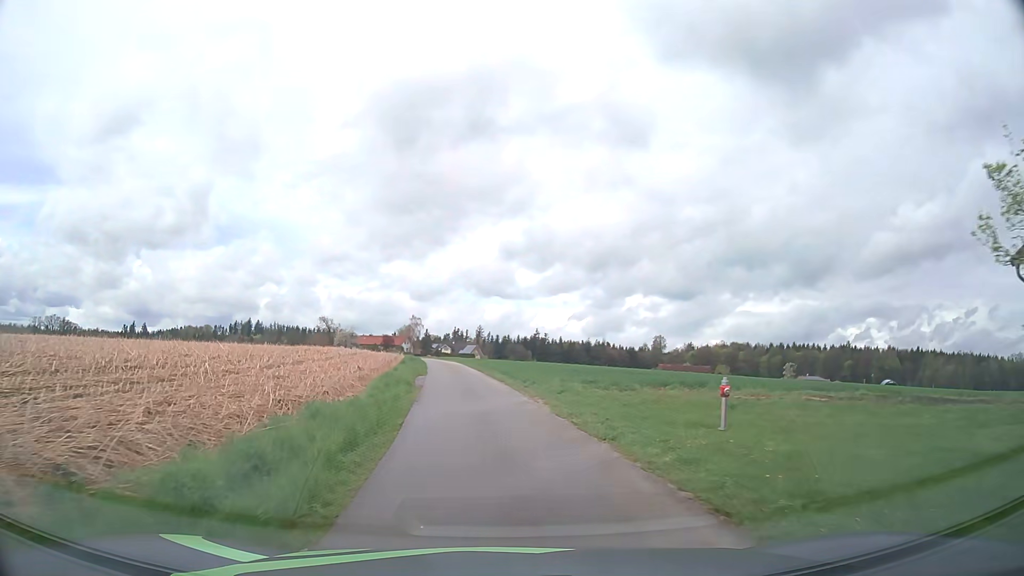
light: Day
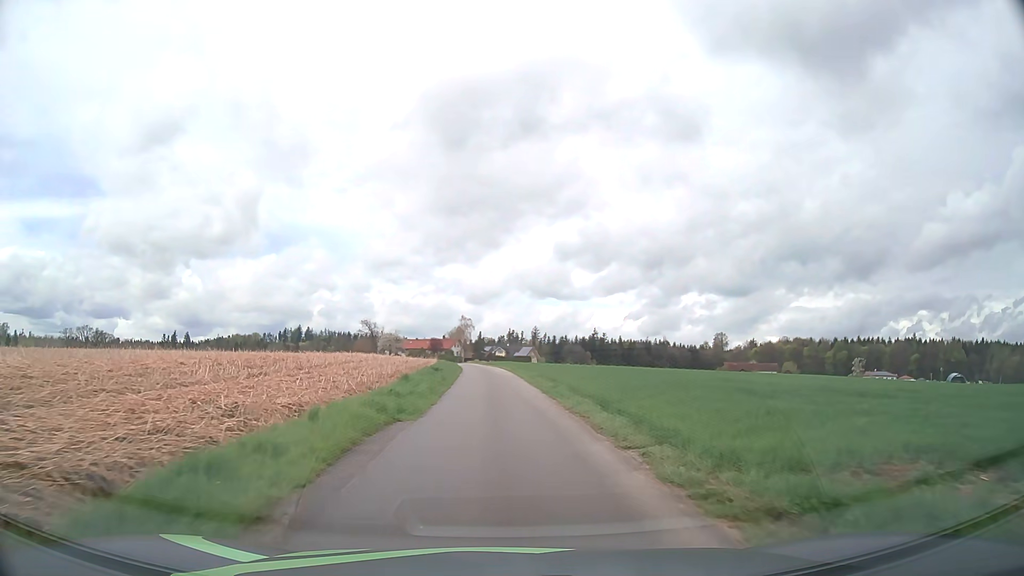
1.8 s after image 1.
(-1.0, +19.8) m; -5°
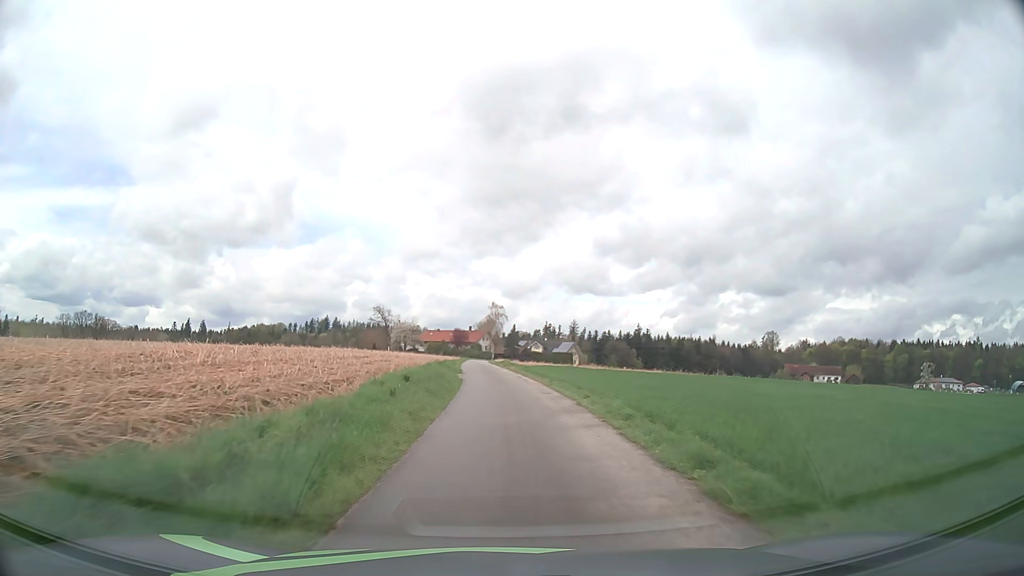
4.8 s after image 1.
(-1.1, +37.5) m; -3°
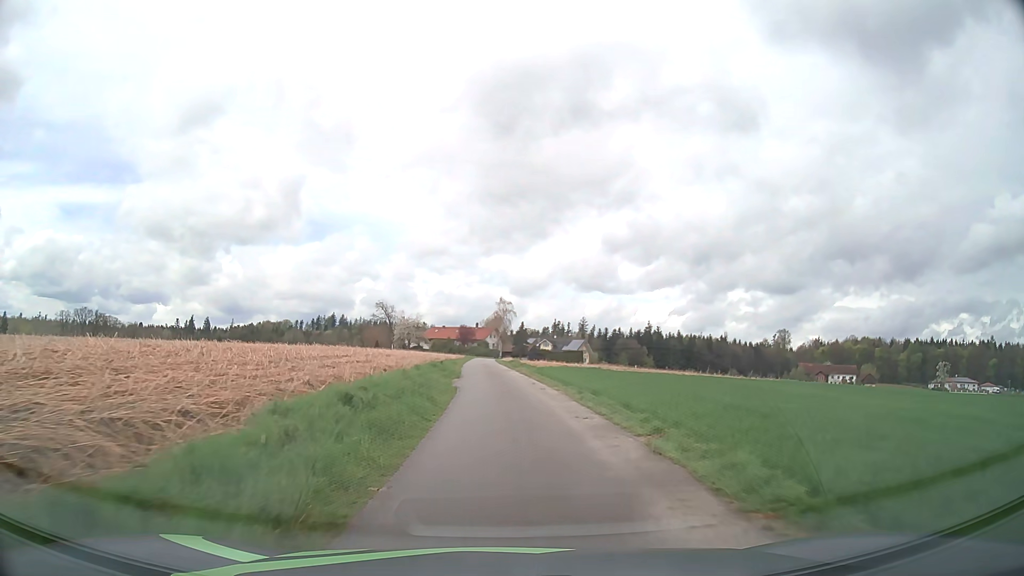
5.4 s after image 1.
(0.0, +7.7) m; -1°
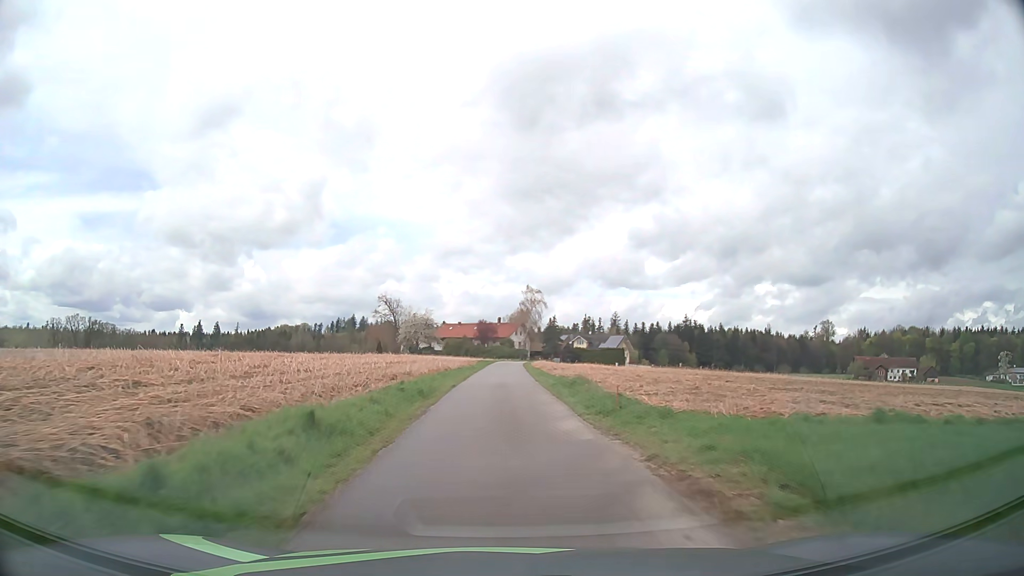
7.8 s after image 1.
(-0.5, +31.6) m; -2°
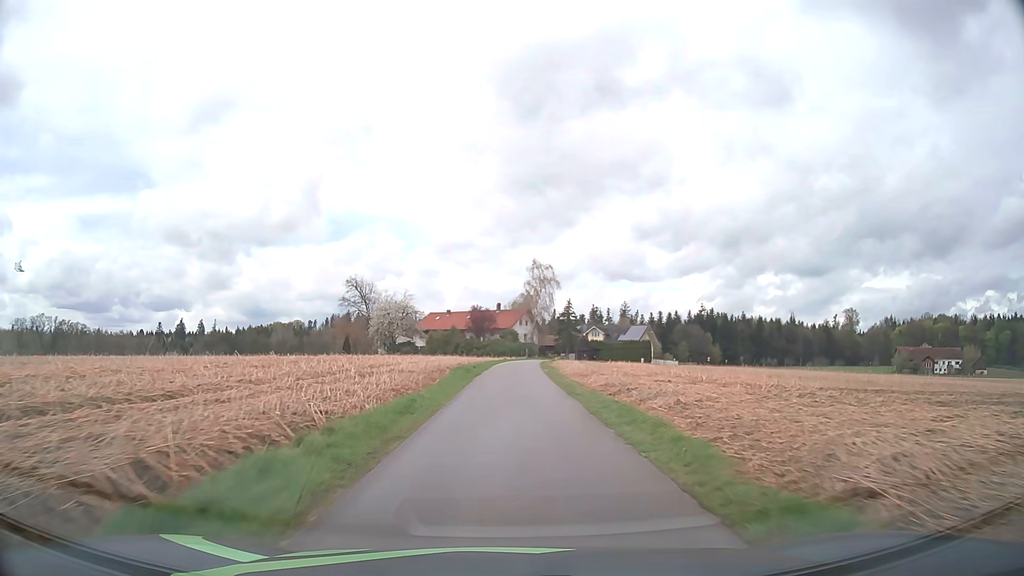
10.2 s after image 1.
(-0.1, +33.1) m; 0°
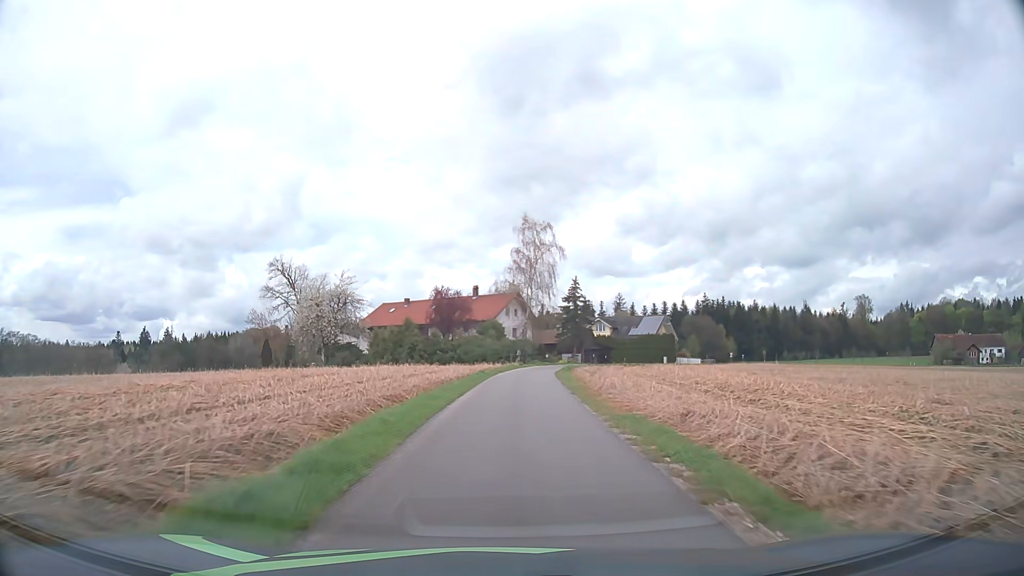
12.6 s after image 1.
(+0.3, +34.7) m; +1°
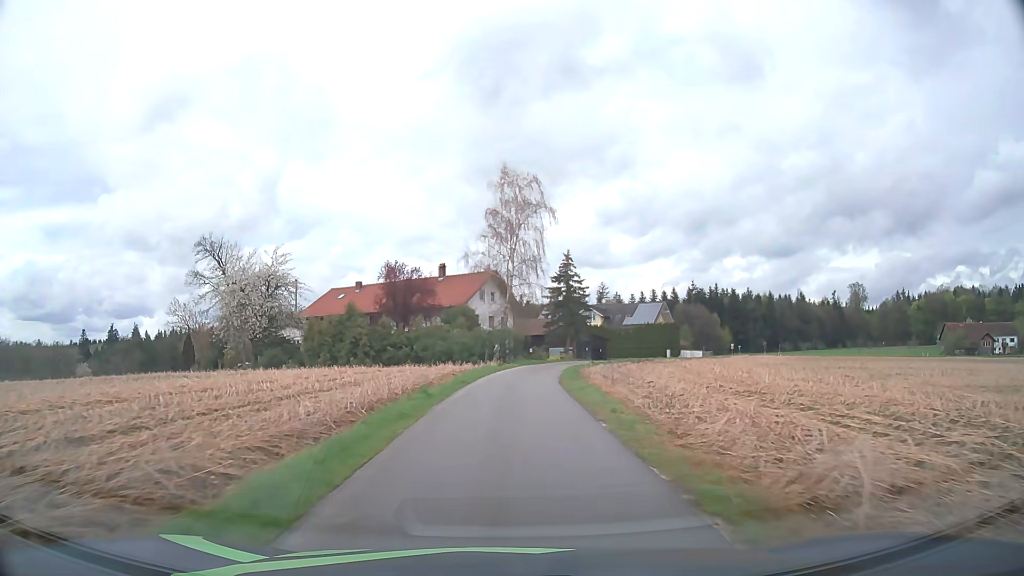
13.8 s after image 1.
(+0.3, +17.0) m; +2°
(0, +10) (0, +20) (+1, +30) (+2, +40) (+4, +50) (+7, +59) (+11, +68) (+15, +77) (+20, +86) (+25, +95) m
